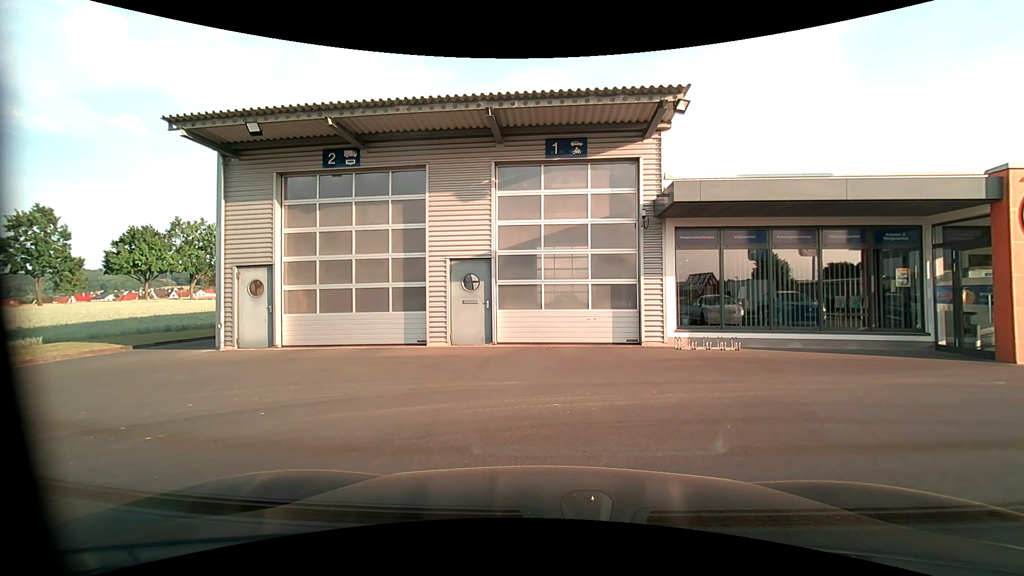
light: Day
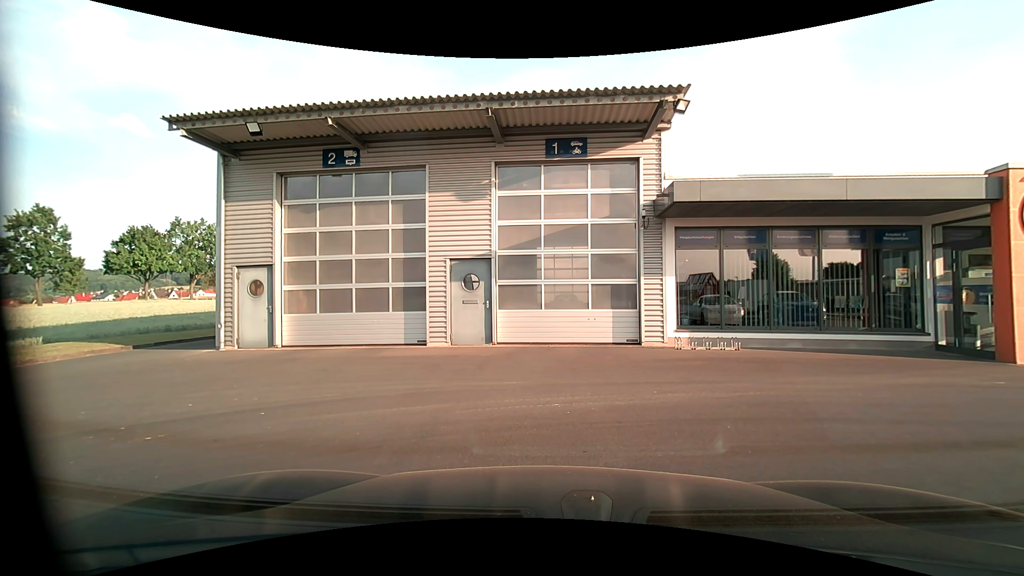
(0.0, 0.0) m; 0°
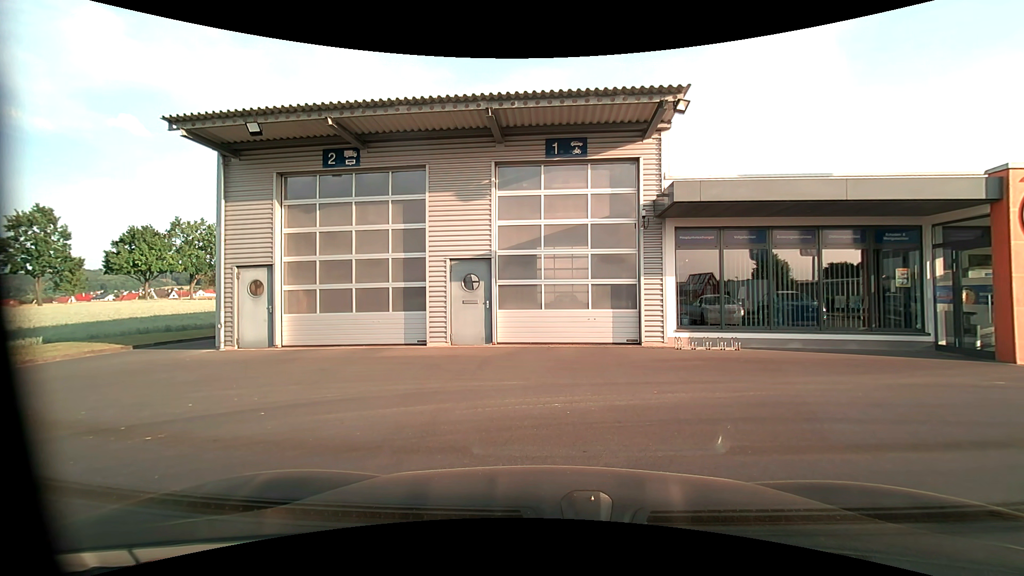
(0.0, 0.0) m; 0°
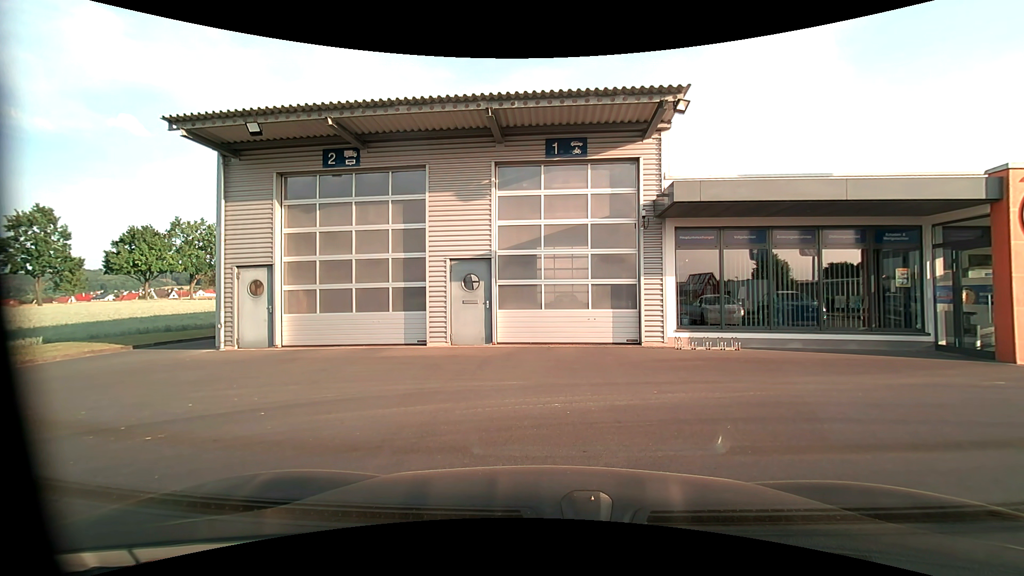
(0.0, 0.0) m; 0°
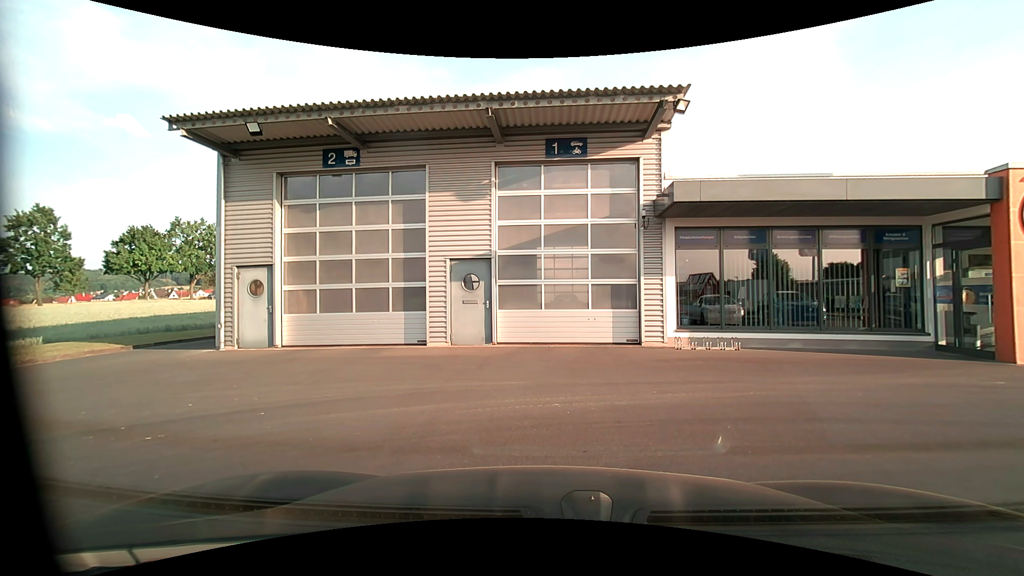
(0.0, 0.0) m; 0°
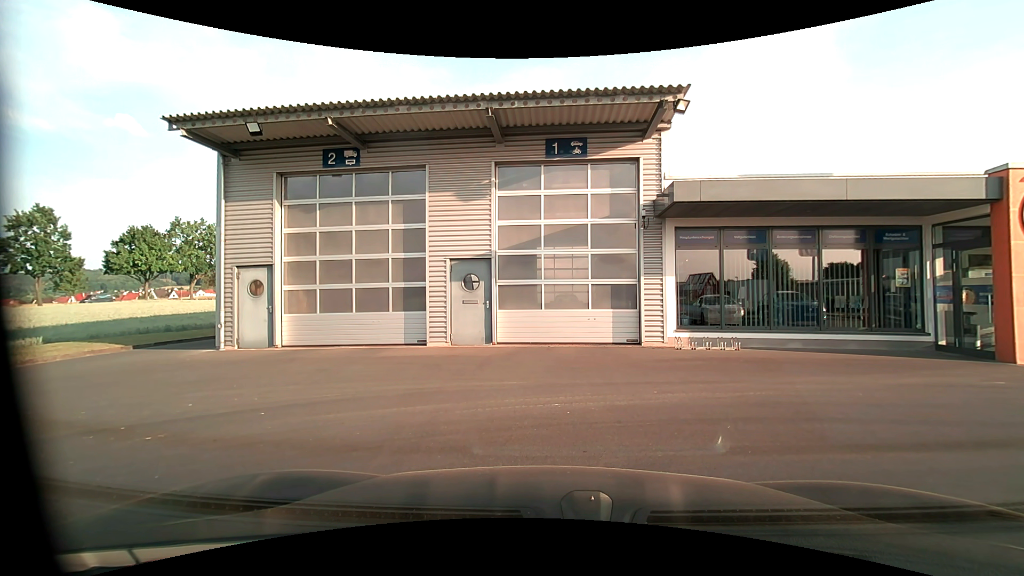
(0.0, 0.0) m; 0°
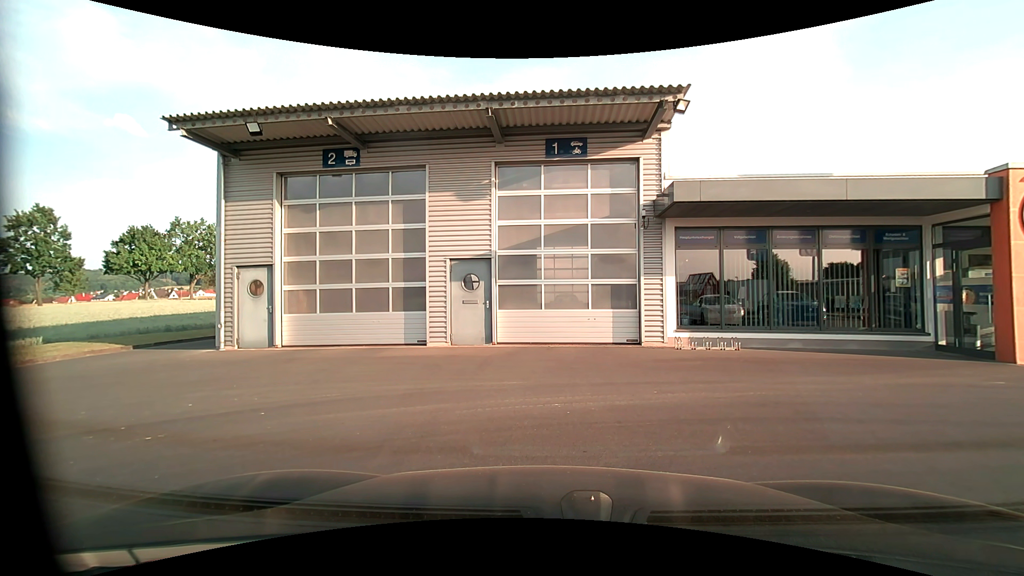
(0.0, 0.0) m; 0°
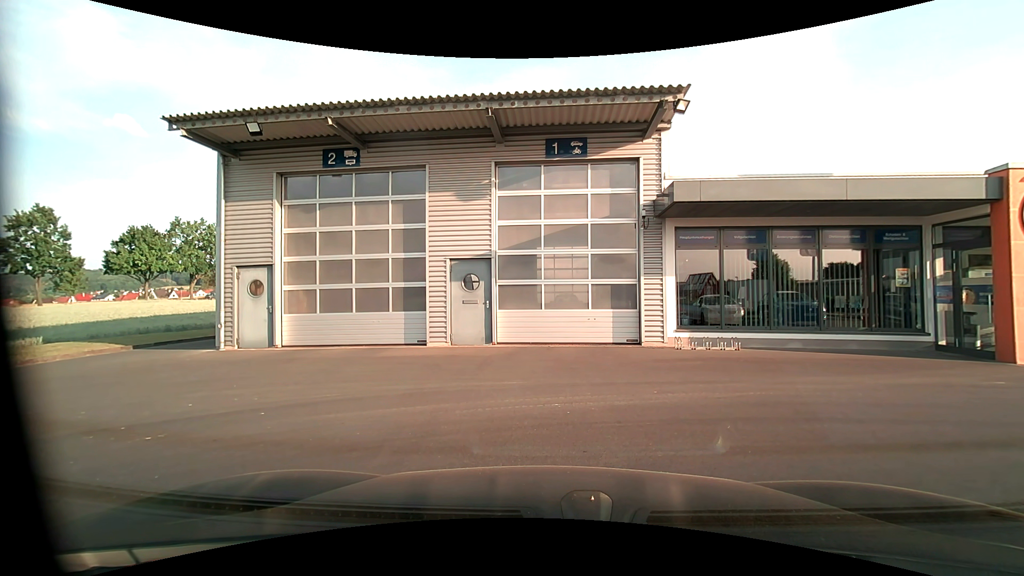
(0.0, 0.0) m; 0°
